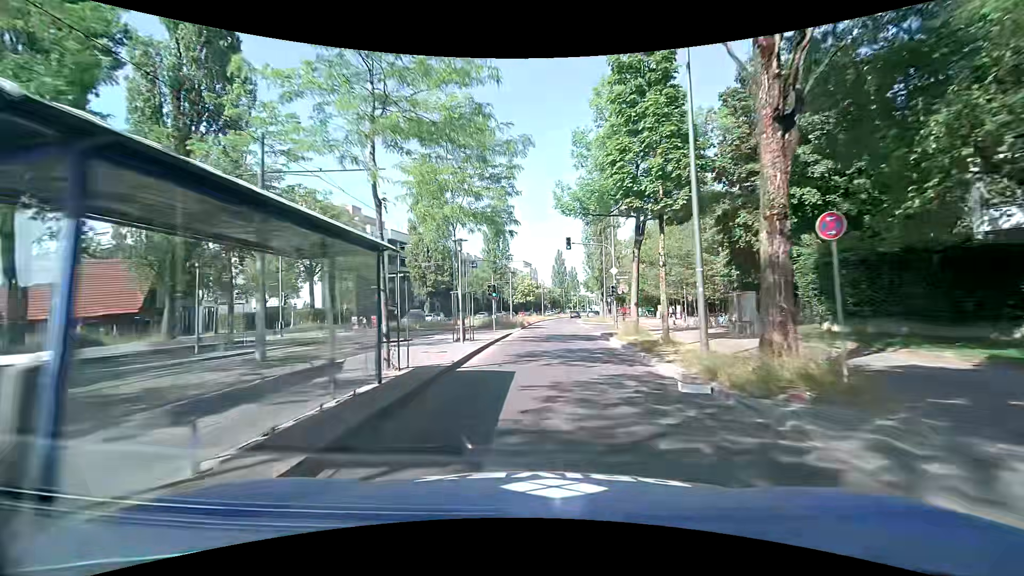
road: secondary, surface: asphalt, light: Day
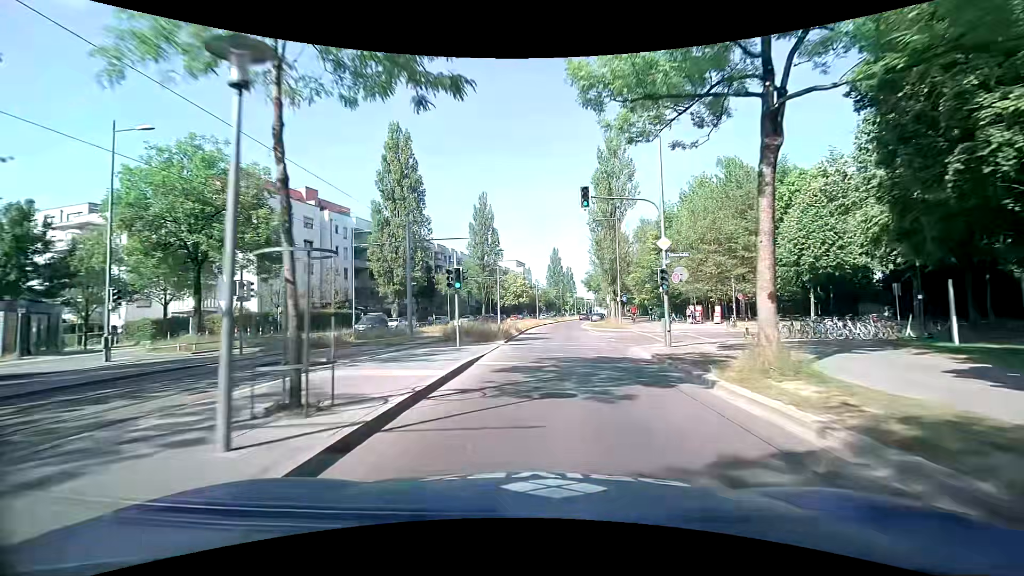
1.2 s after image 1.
(+0.2, +14.3) m; +1°
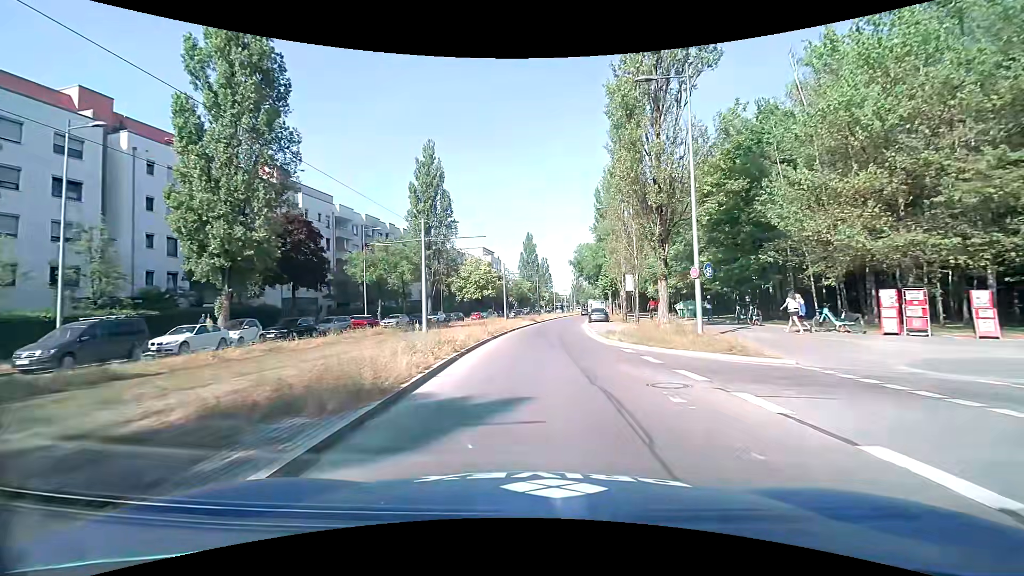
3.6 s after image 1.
(+1.0, +28.6) m; +4°
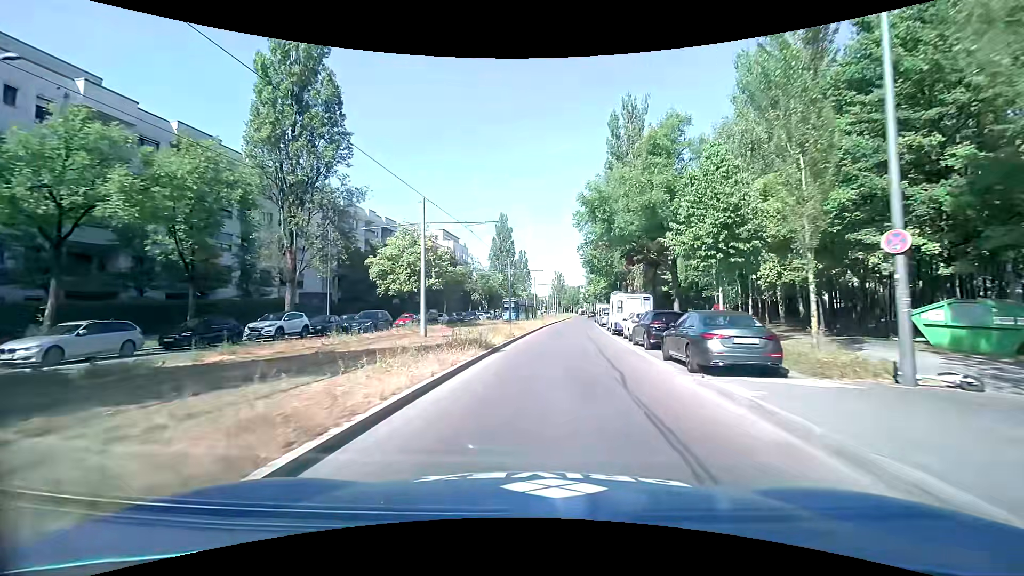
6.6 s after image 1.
(+0.7, +35.0) m; +2°
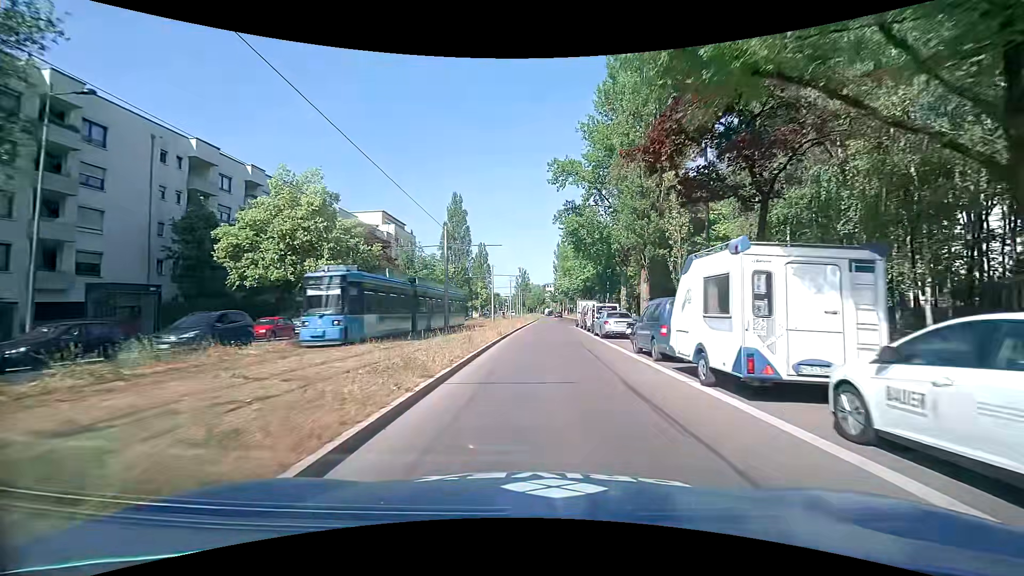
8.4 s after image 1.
(+0.8, +21.1) m; +4°
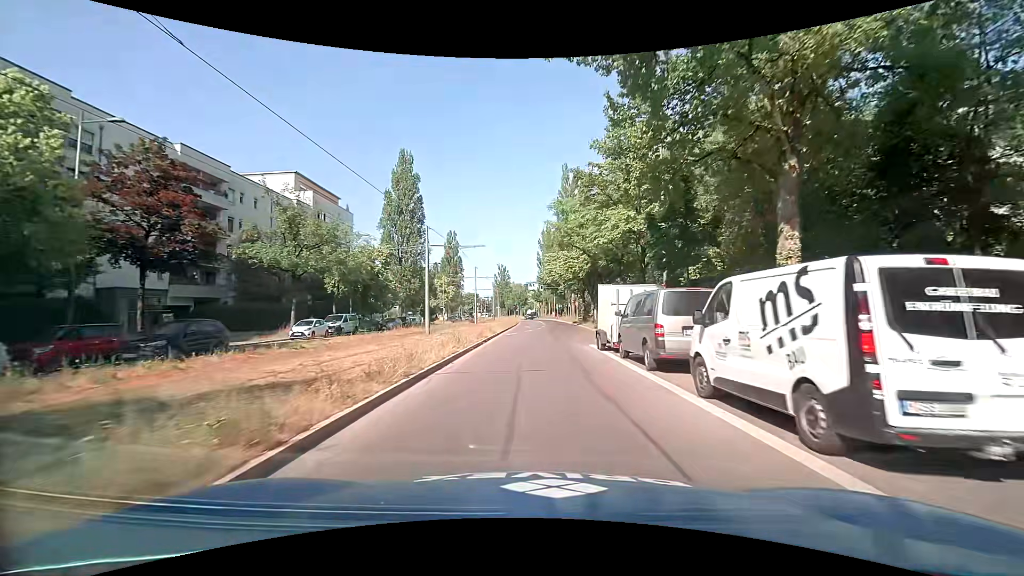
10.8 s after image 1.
(+0.9, +28.1) m; +2°
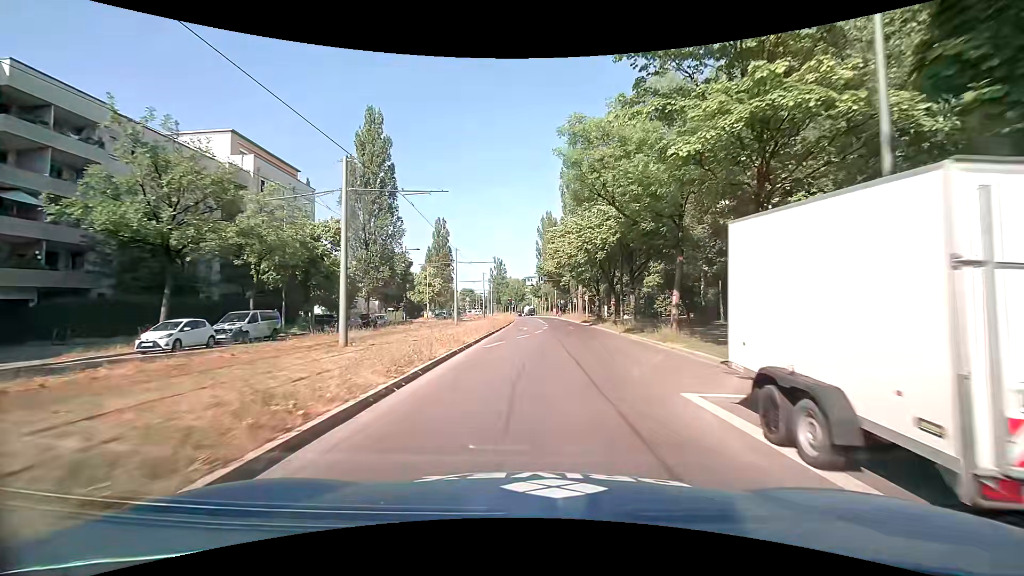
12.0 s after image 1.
(-0.1, +14.1) m; 0°
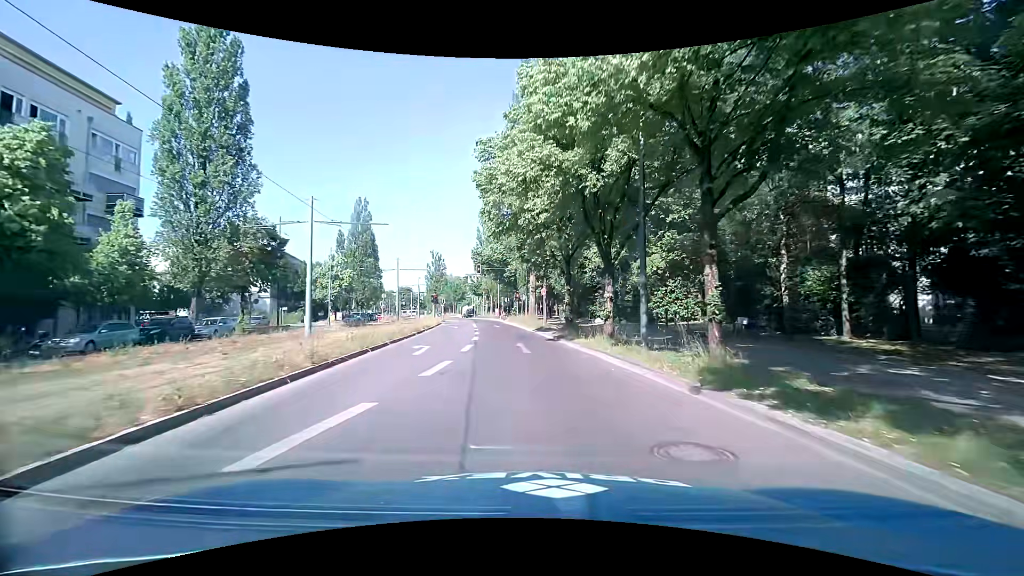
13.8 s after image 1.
(+1.1, +19.9) m; +7°
